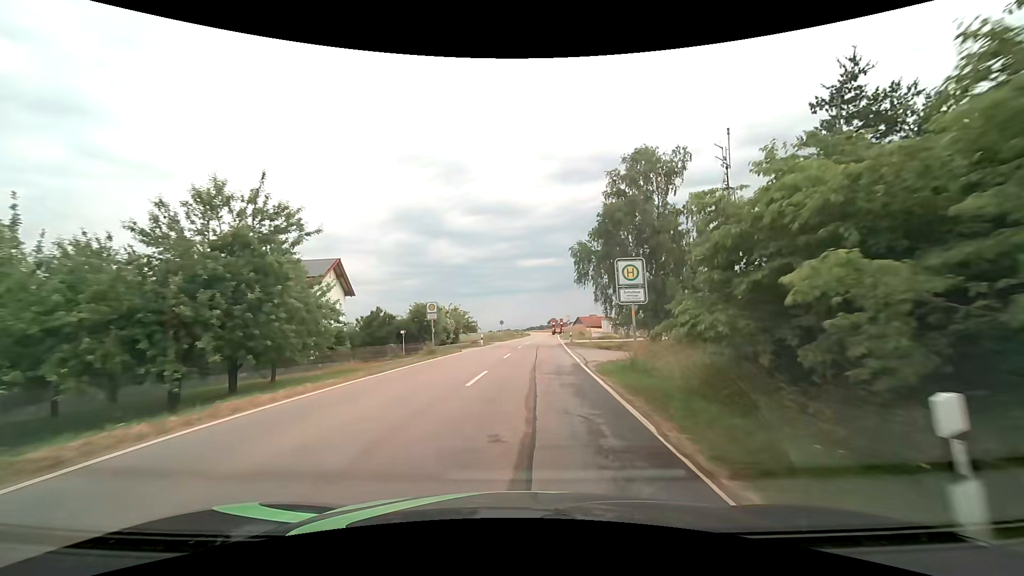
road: tertiary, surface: asphalt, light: Day
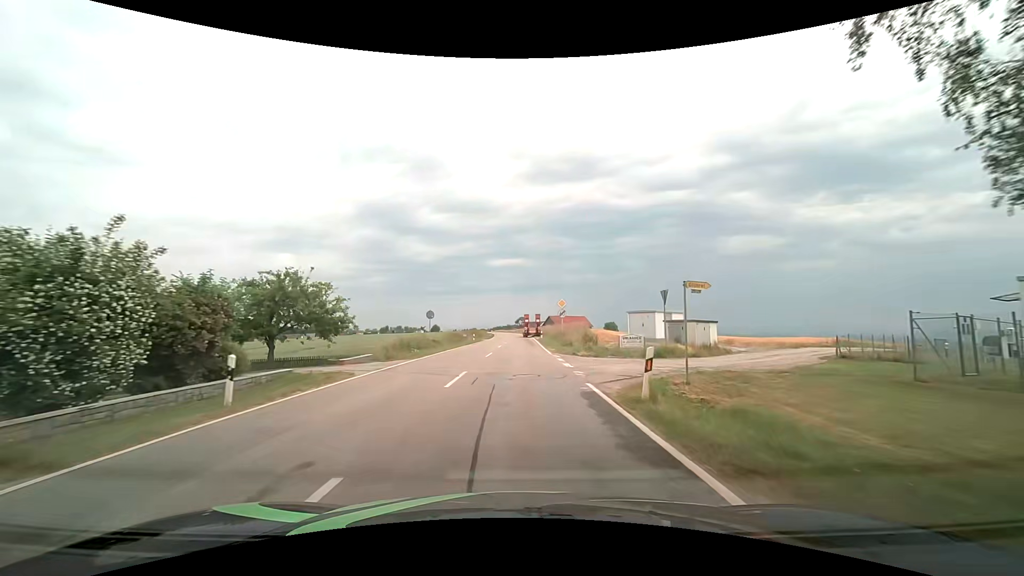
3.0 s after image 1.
(+1.4, +35.1) m; +4°
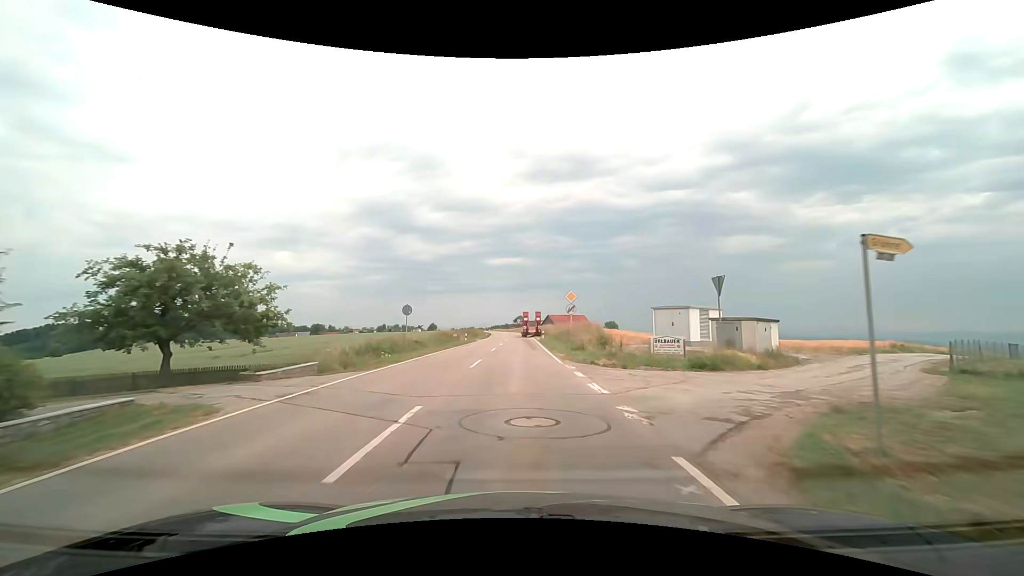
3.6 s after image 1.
(0.0, +7.0) m; 0°
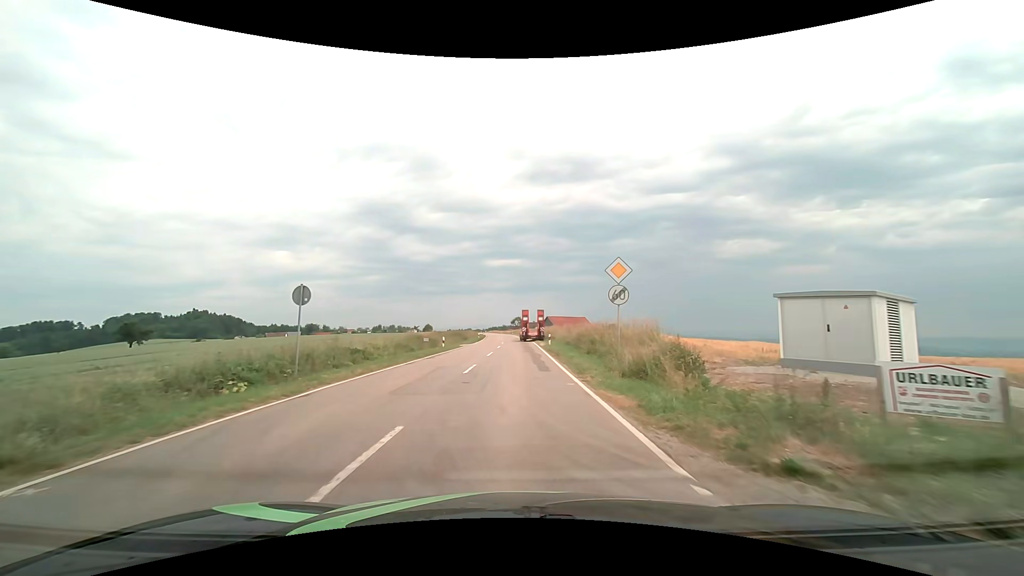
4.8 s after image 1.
(+0.1, +13.9) m; +1°
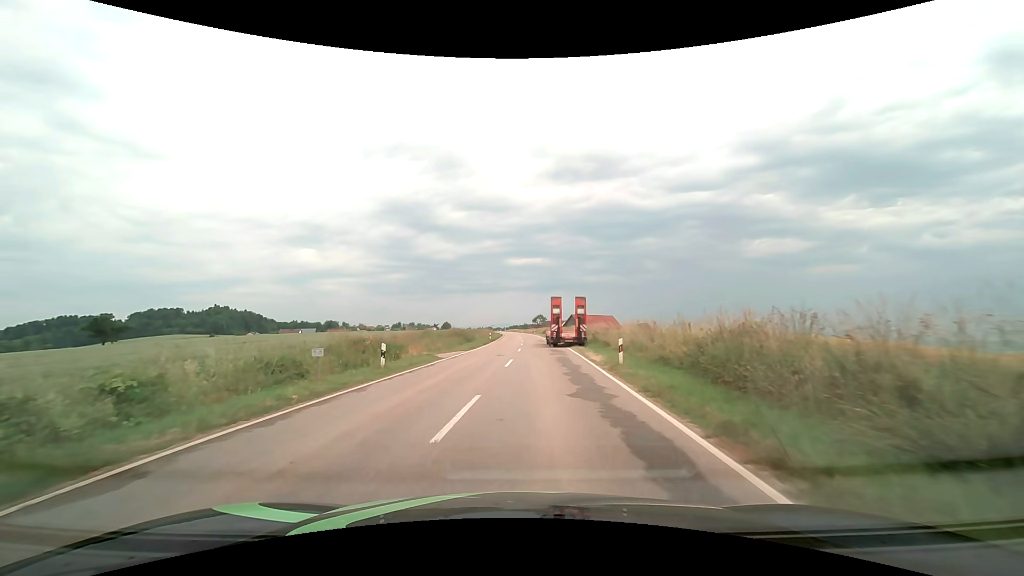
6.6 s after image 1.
(-0.3, +20.6) m; -2°
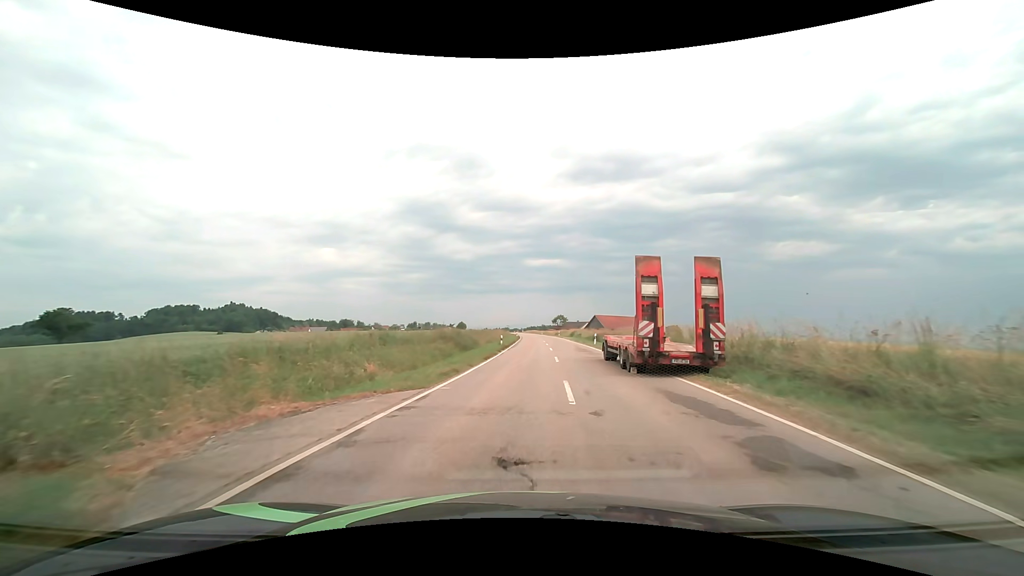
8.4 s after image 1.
(-0.6, +20.3) m; -2°
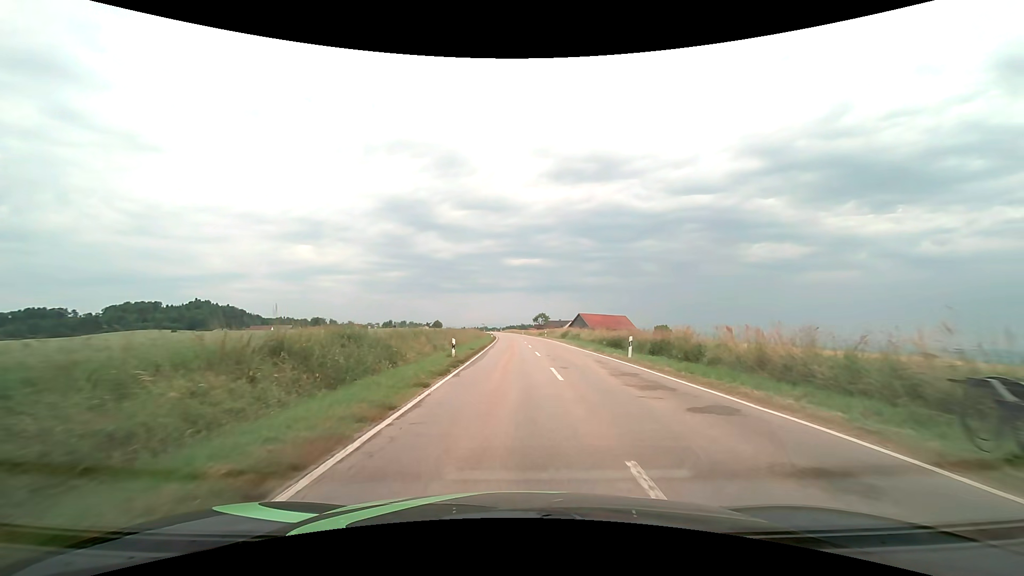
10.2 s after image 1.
(+0.5, +20.0) m; +3°
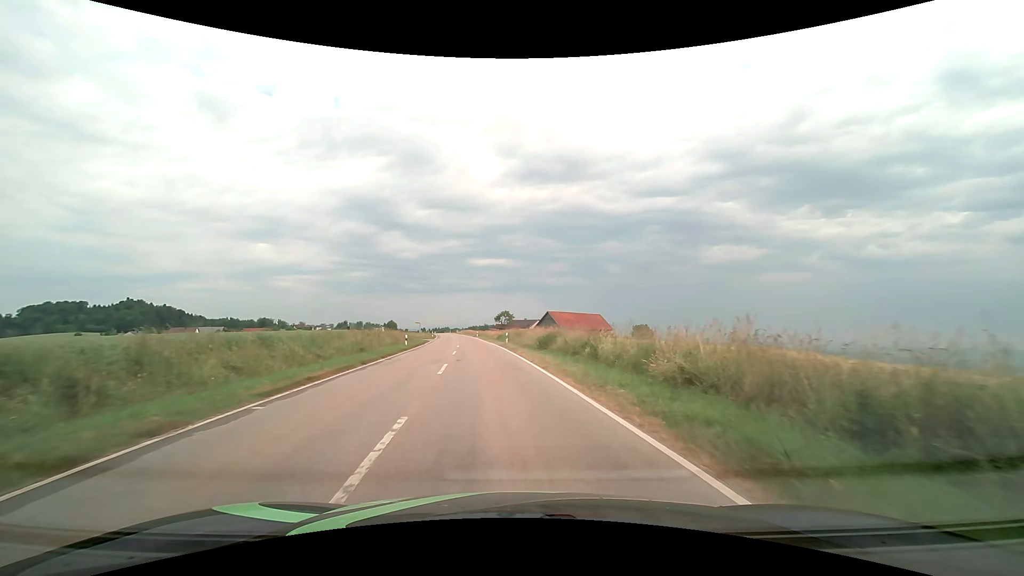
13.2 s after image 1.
(+1.8, +32.8) m; +4°
(0, +10) (-1, +20) (-2, +30) (-3, +40) (-4, +50) (-5, +60) (-7, +70) (-8, +80) (-10, +89) (-11, +99) m
